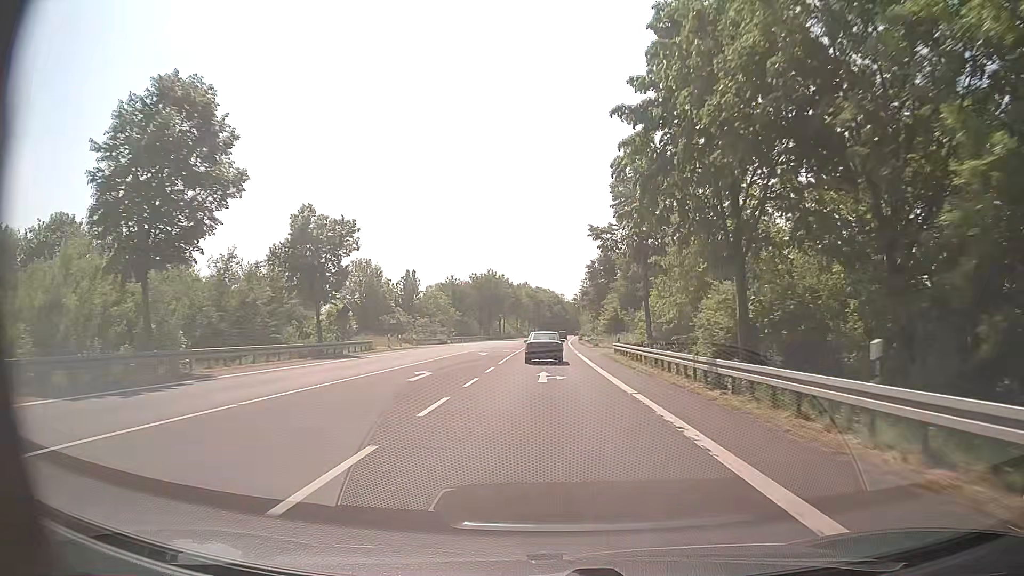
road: primary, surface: asphalt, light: Day
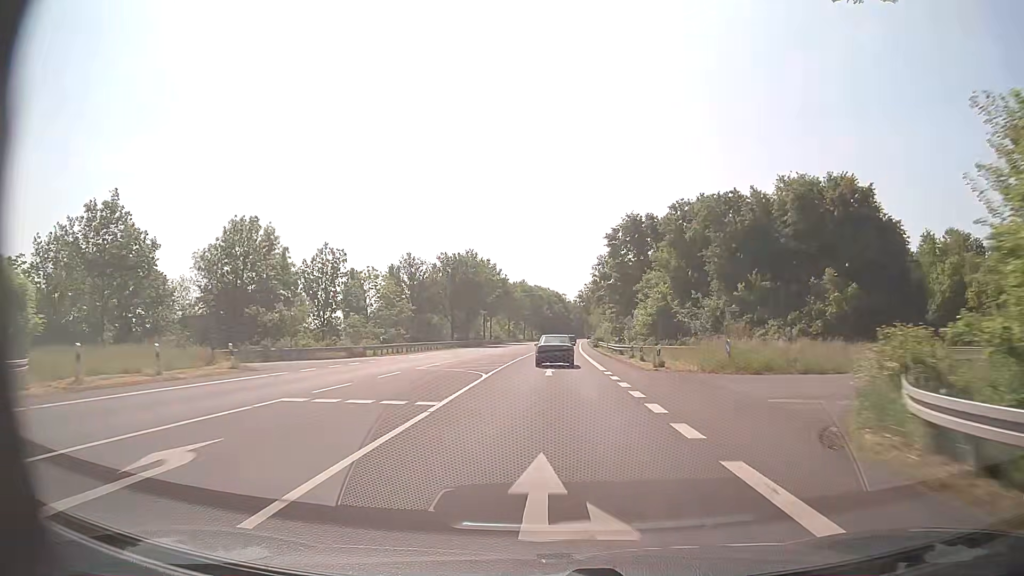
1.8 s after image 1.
(0.0, +35.7) m; 0°
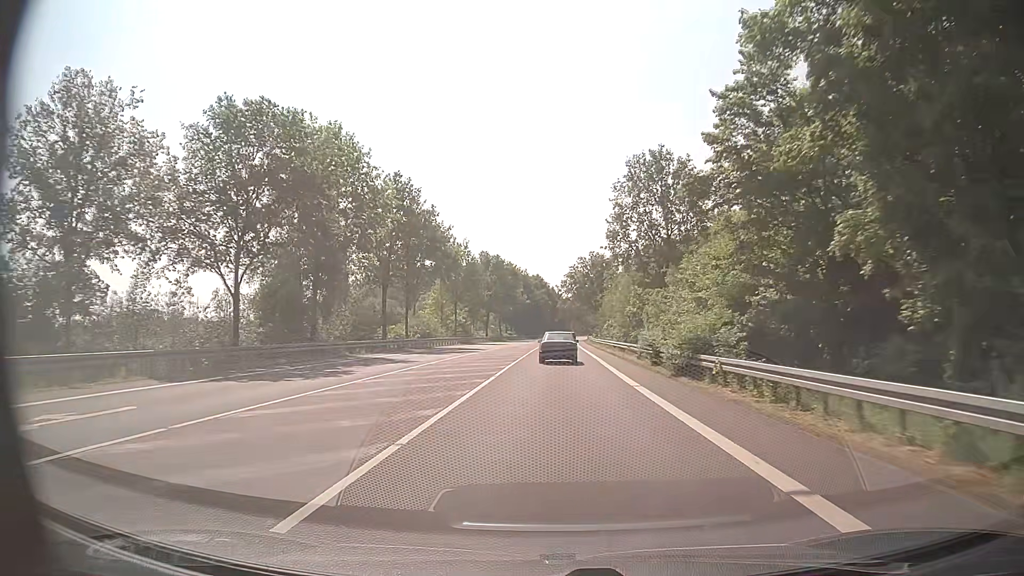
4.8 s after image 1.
(+0.6, +58.6) m; +2°
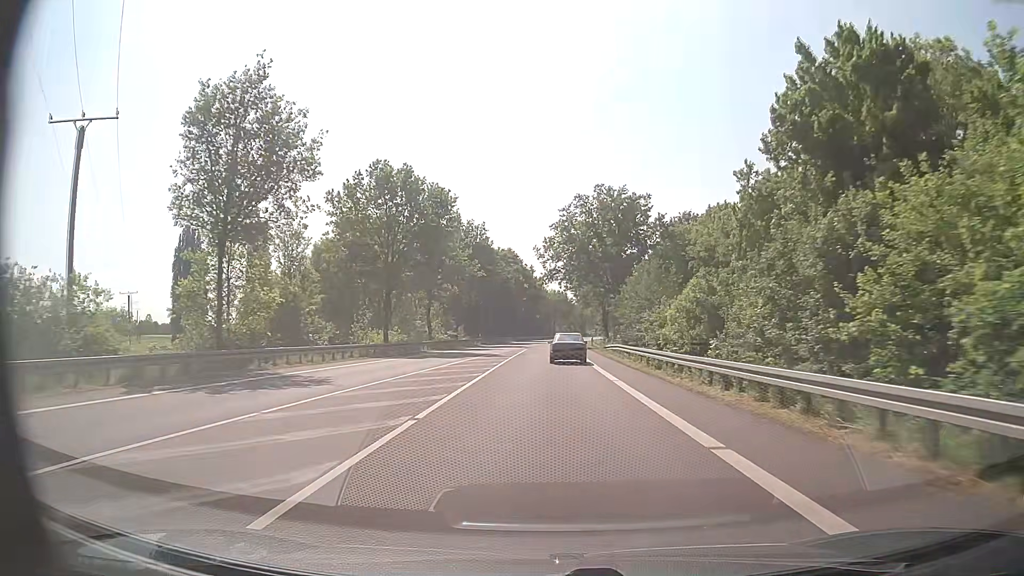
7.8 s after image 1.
(+0.6, +57.6) m; +1°
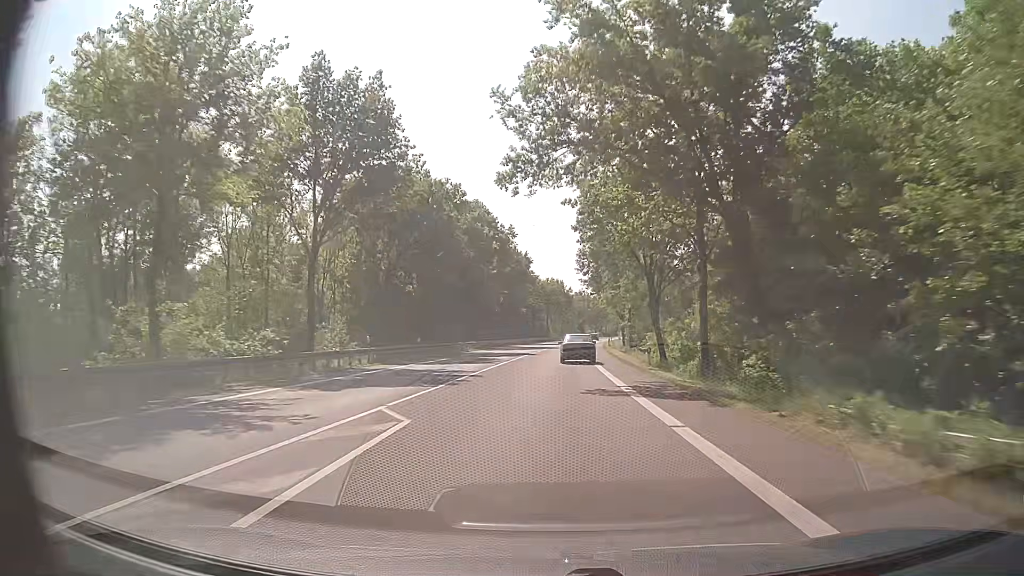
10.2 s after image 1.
(+0.1, +46.1) m; 0°
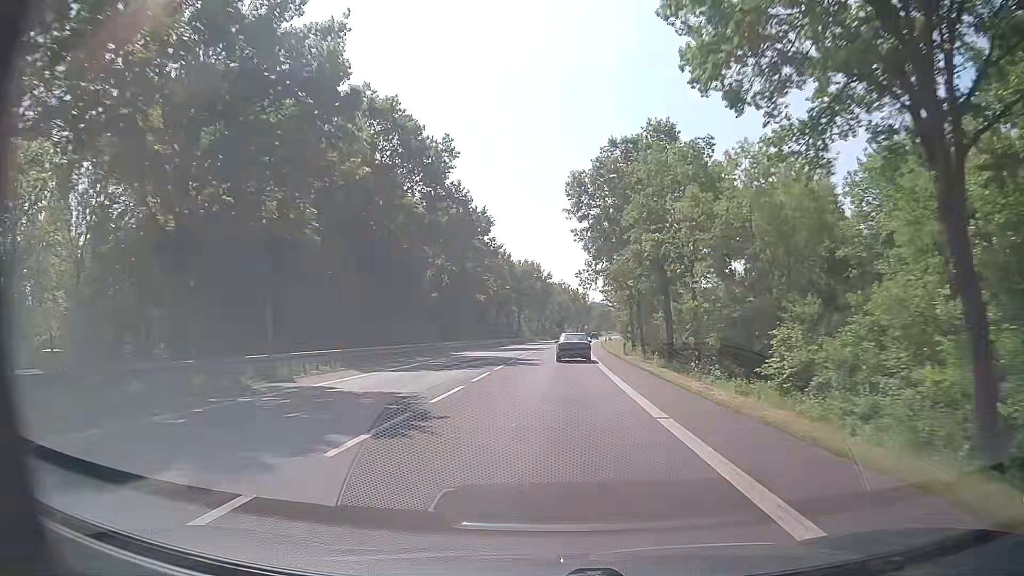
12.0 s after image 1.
(+0.6, +35.0) m; +2°
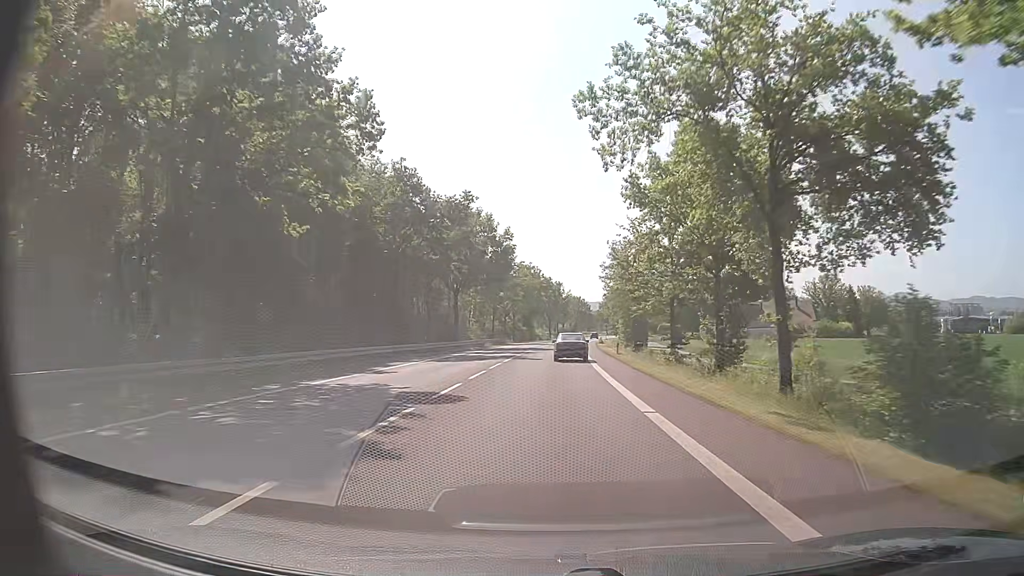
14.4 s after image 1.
(+1.2, +47.4) m; +2°
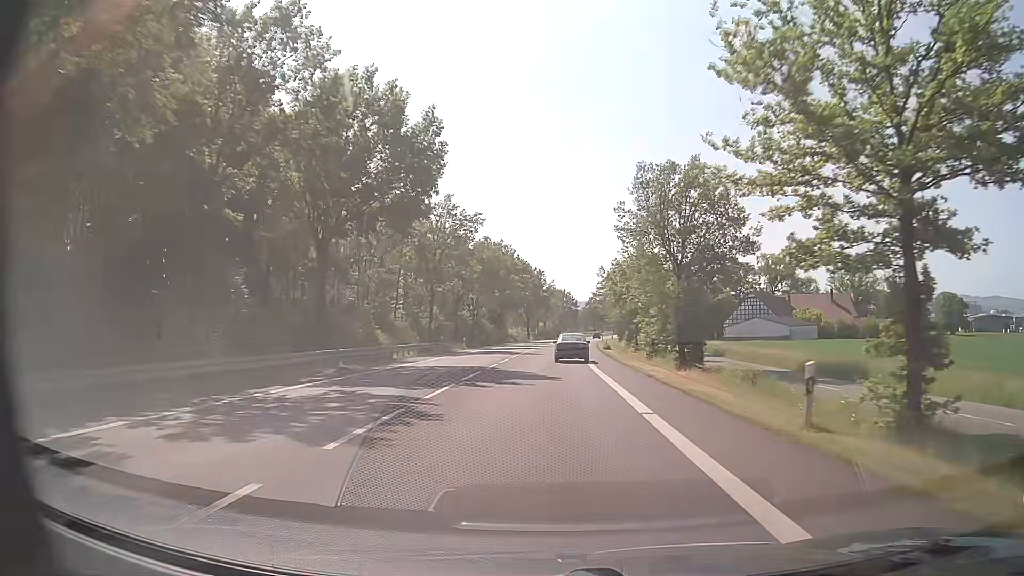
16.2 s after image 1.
(+0.7, +36.1) m; +2°
(0, +10) (0, +20) (0, +30) (+1, +40) (+1, +50) (+1, +60) (+2, +70) (+2, +80) (+3, +90) (+4, +100) m
